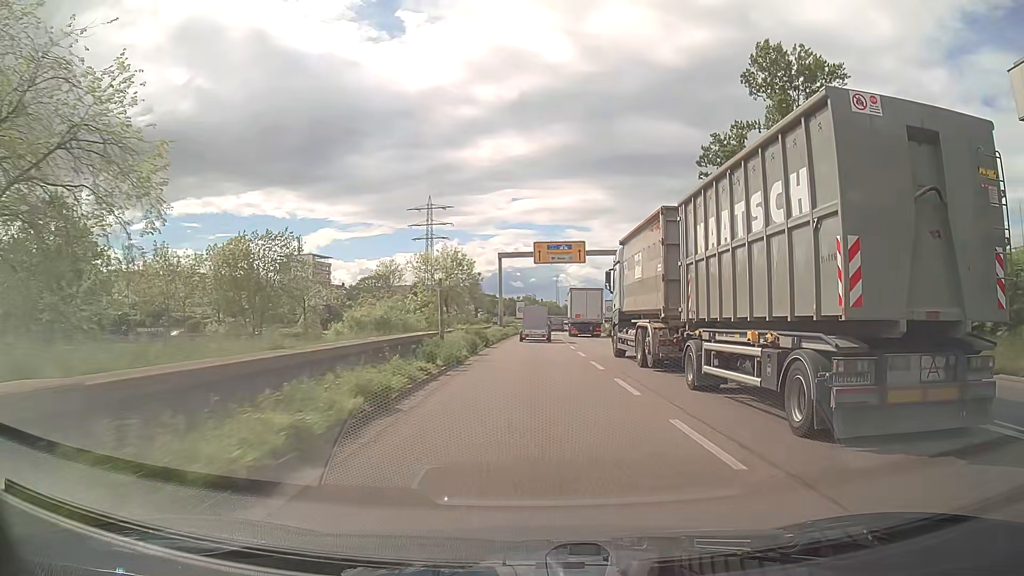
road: trunk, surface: asphalt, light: Day
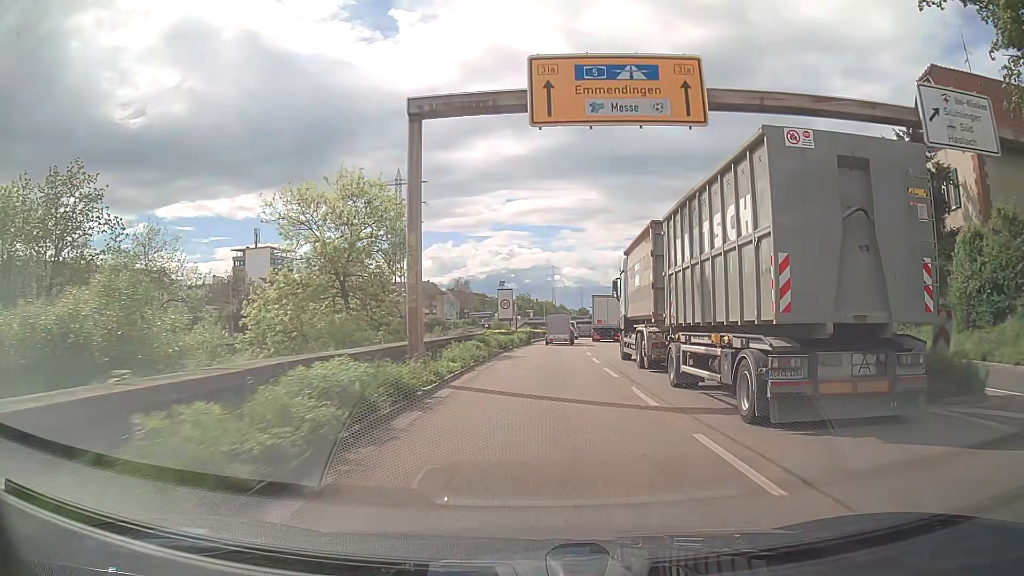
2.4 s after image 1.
(0.0, +36.7) m; 0°
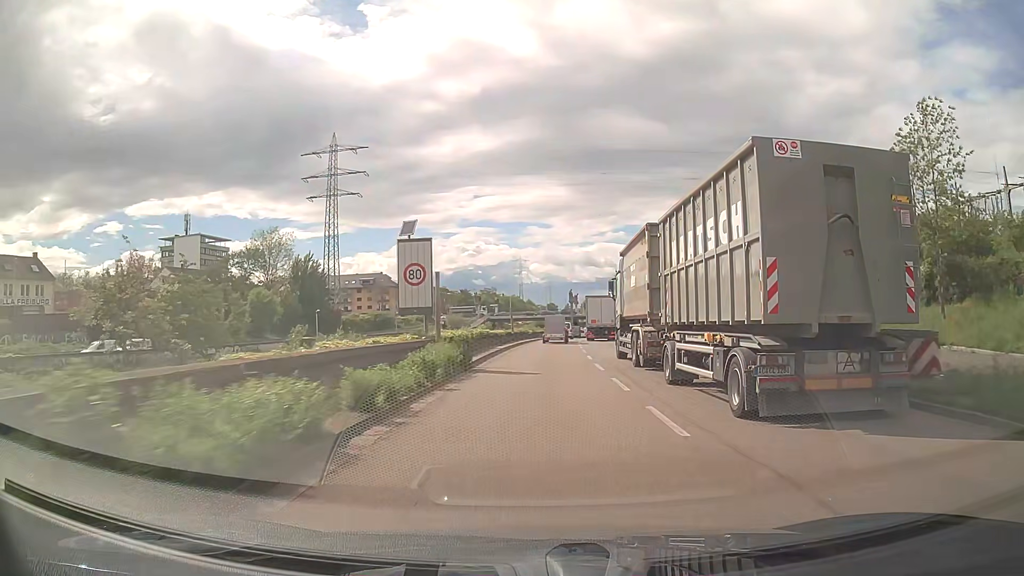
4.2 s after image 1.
(+0.6, +28.3) m; +3°
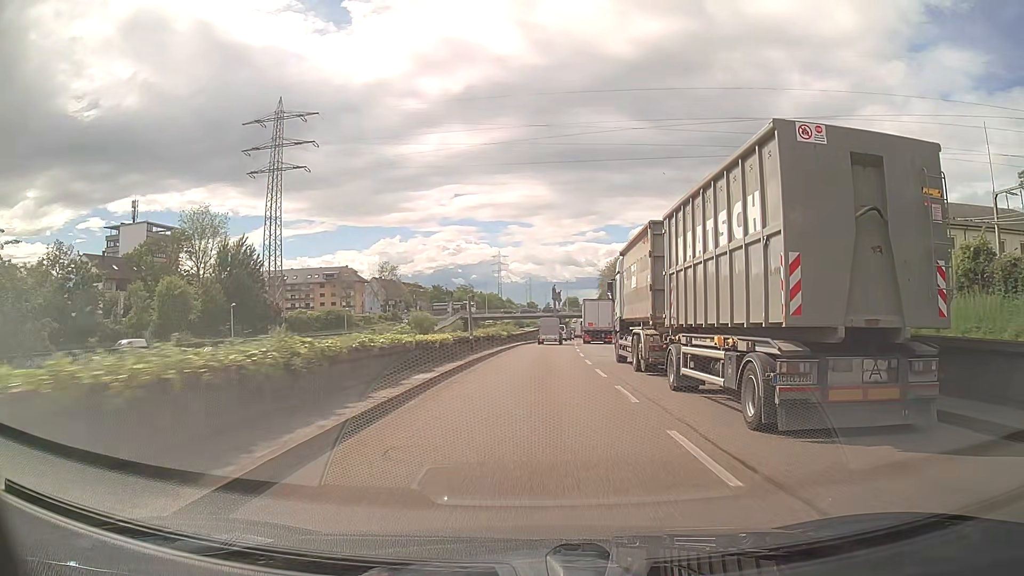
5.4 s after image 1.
(+0.4, +20.2) m; +2°
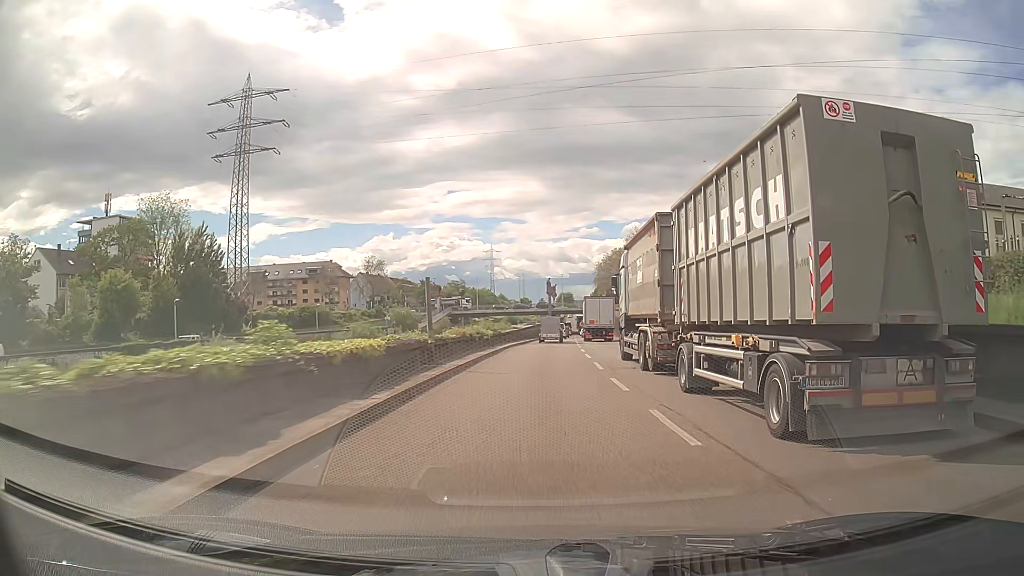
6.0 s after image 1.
(0.0, +10.5) m; 0°
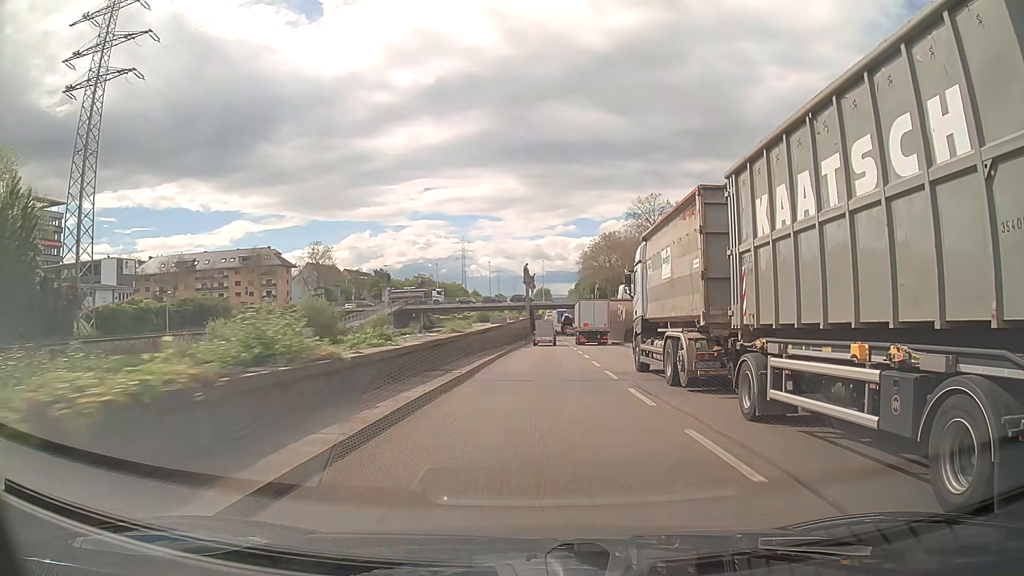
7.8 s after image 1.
(+0.5, +33.0) m; +2°
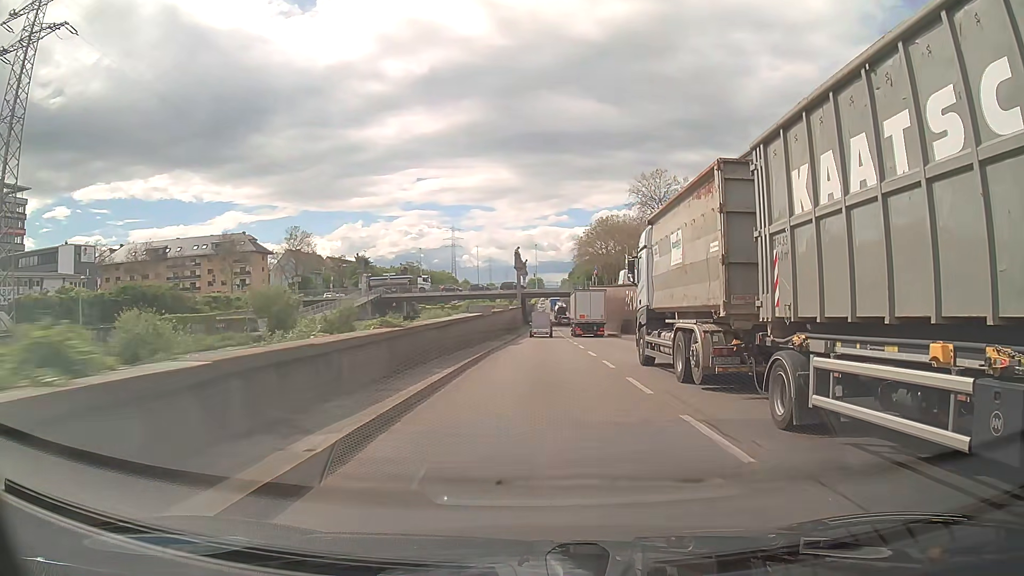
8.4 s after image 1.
(0.0, +11.5) m; 0°
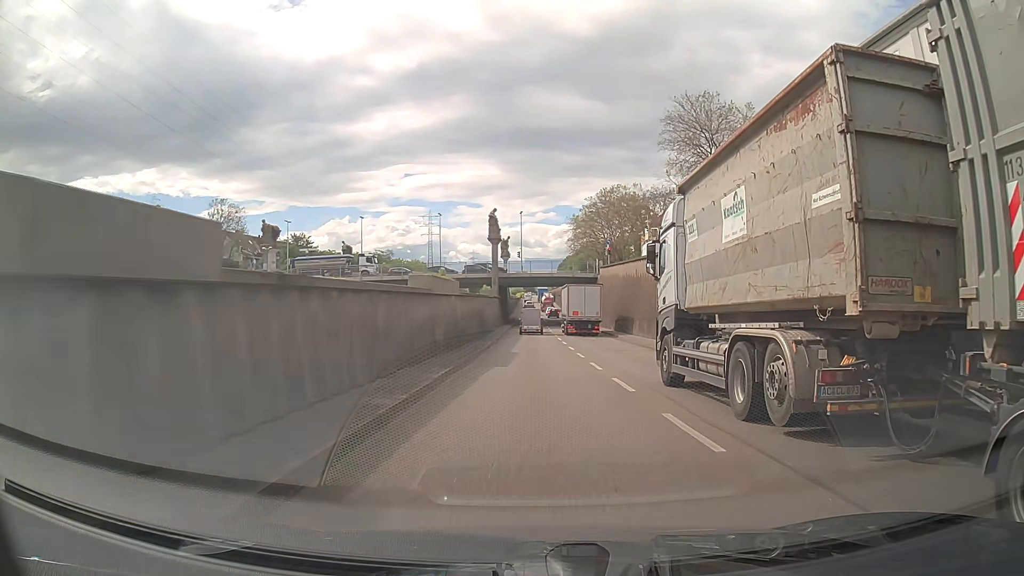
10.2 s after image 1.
(+0.4, +35.9) m; +1°
(0, +10) (0, +20) (0, +30) (0, +40) (0, +50) (0, +60) (0, +70) (0, +80) (0, +90) (0, +100) m
